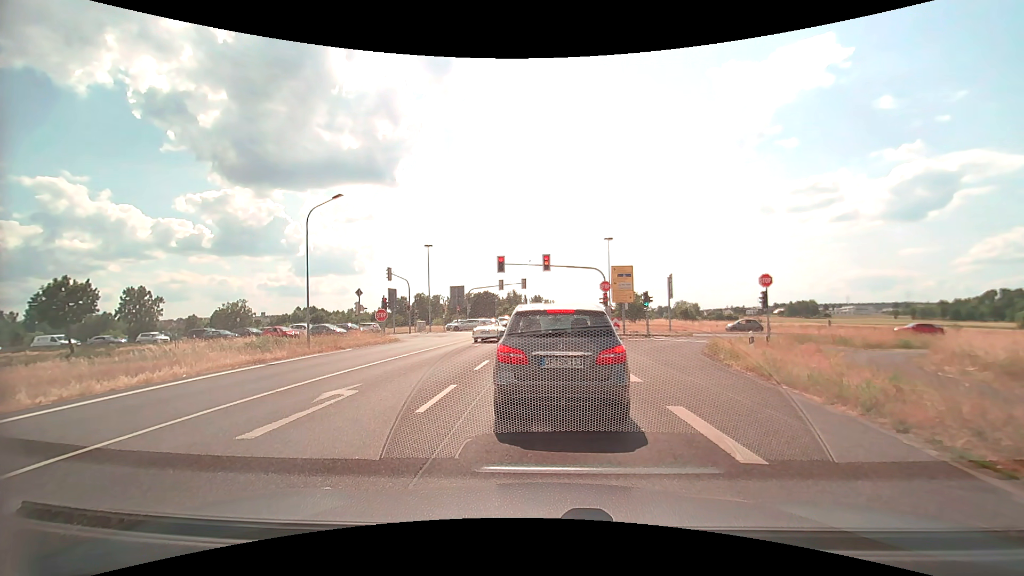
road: secondary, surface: asphalt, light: Day
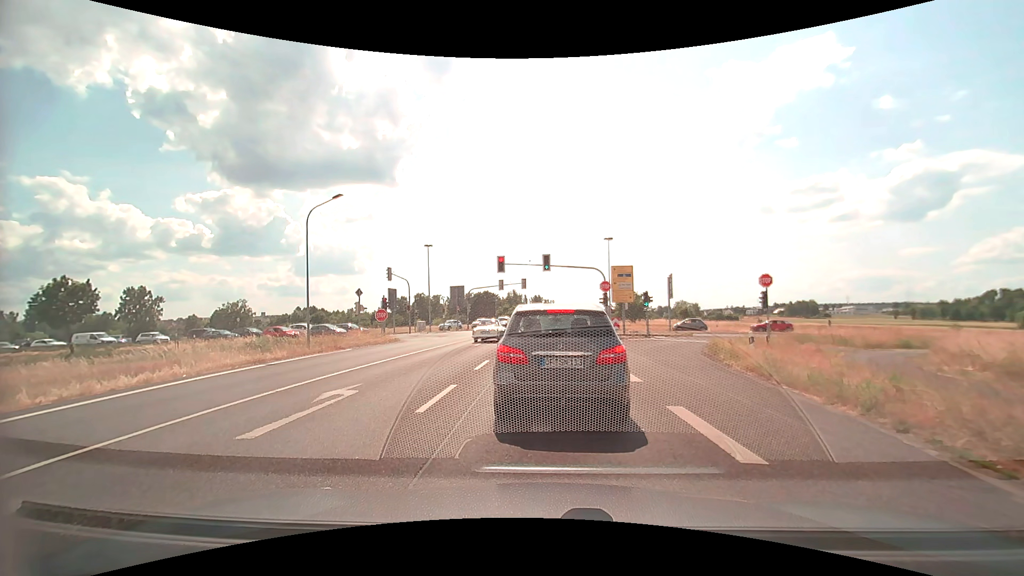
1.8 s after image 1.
(0.0, 0.0) m; 0°
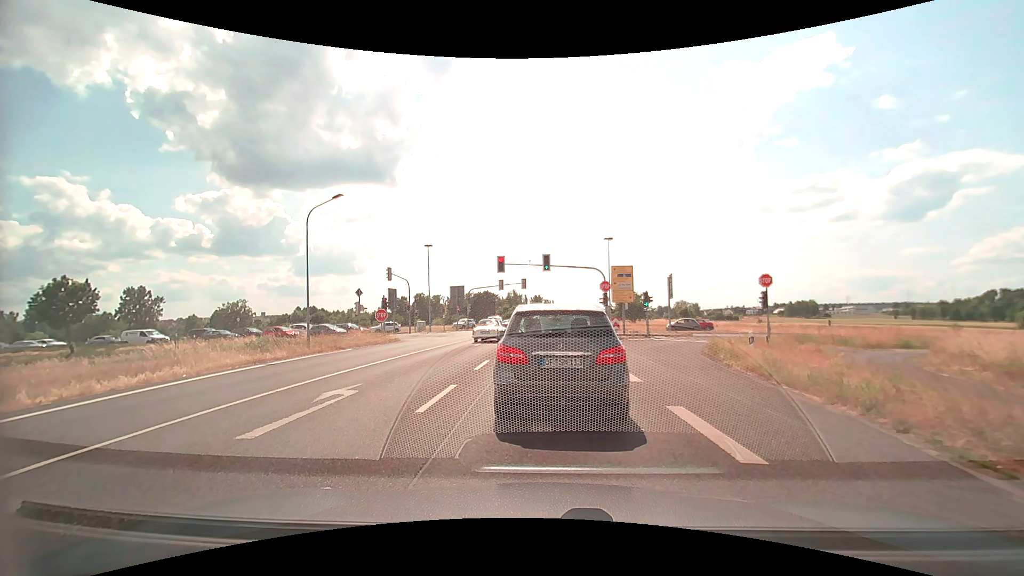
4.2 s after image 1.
(0.0, 0.0) m; 0°
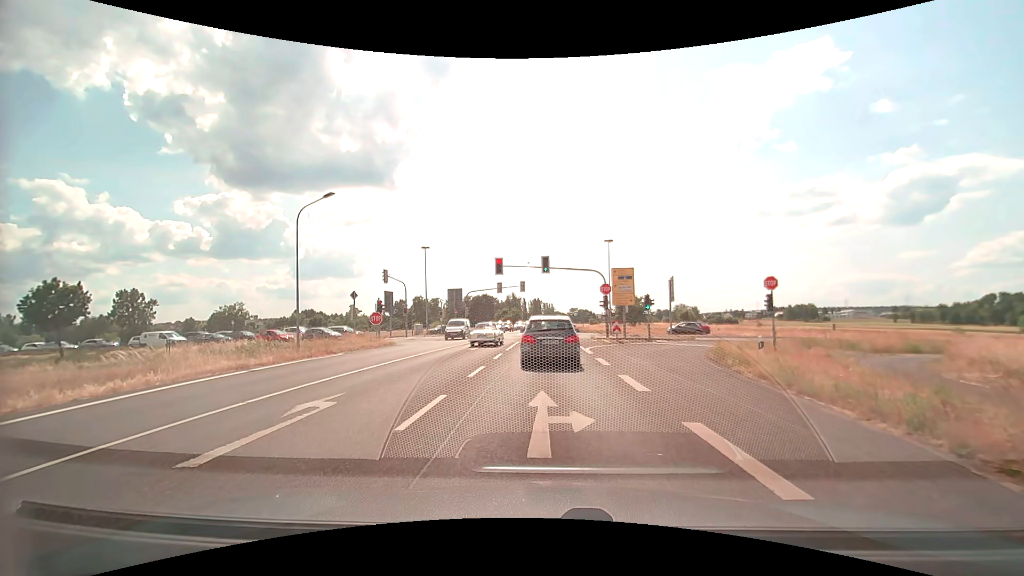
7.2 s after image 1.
(0.0, +1.0) m; 0°
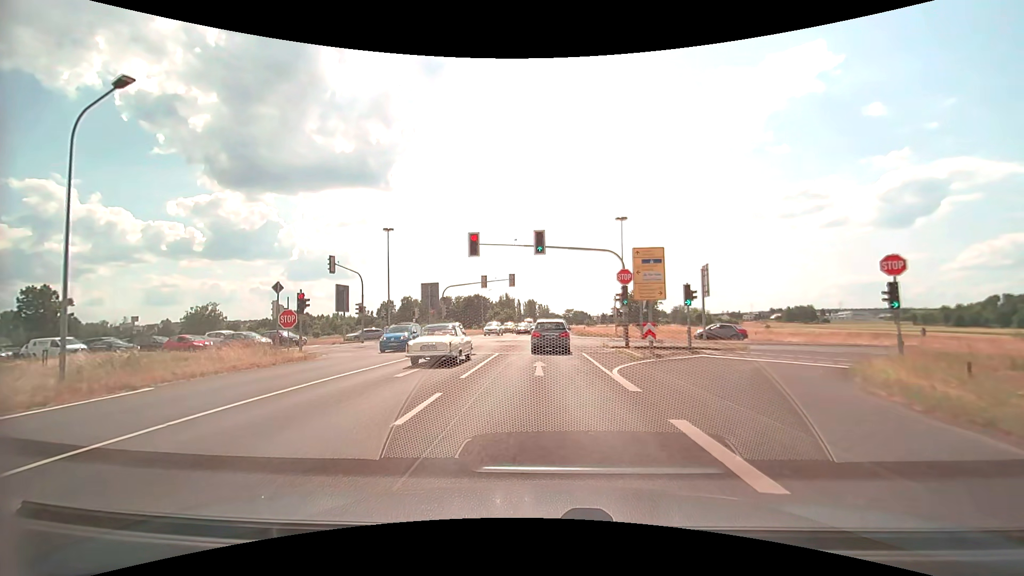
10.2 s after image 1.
(+0.1, +12.2) m; 0°
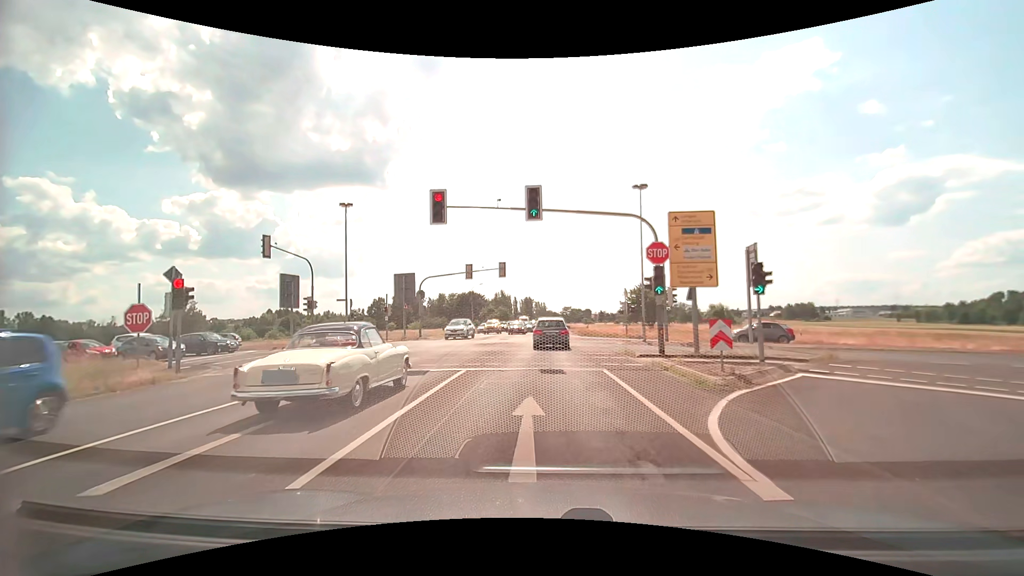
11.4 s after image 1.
(+0.1, +9.0) m; +1°
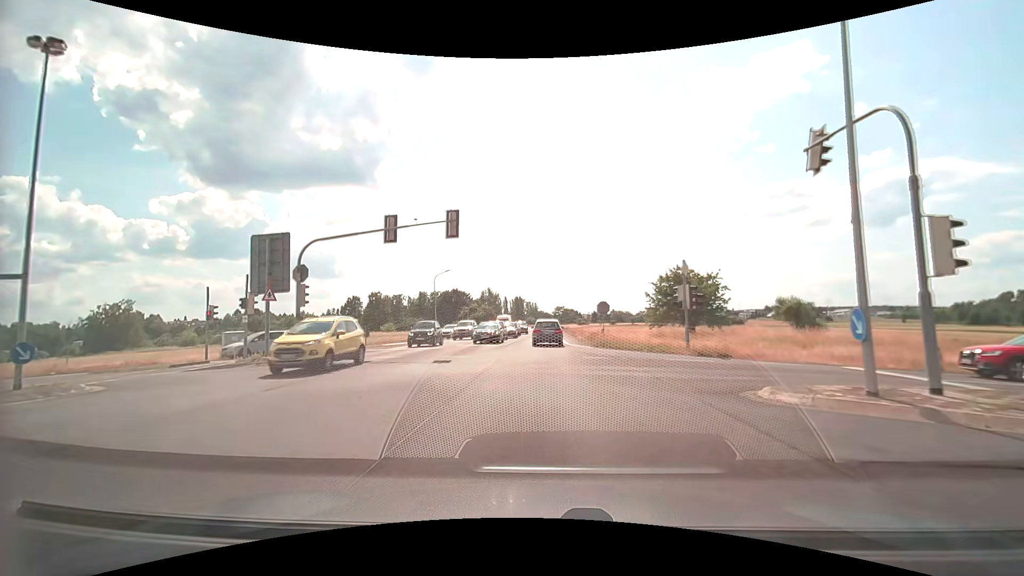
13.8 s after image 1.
(+0.2, +21.7) m; +1°
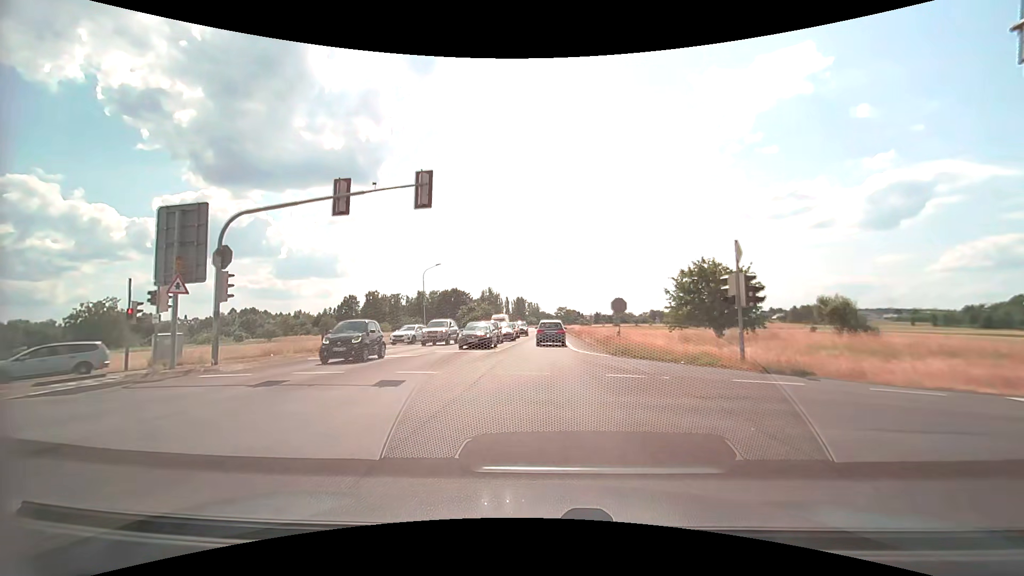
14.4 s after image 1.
(0.0, +6.3) m; 0°
(0, +10) (0, +20) (0, +30) (0, +40) (+1, +50) (+1, +60) (+1, +70) (+1, +80) (+1, +90) (+1, +100) m
